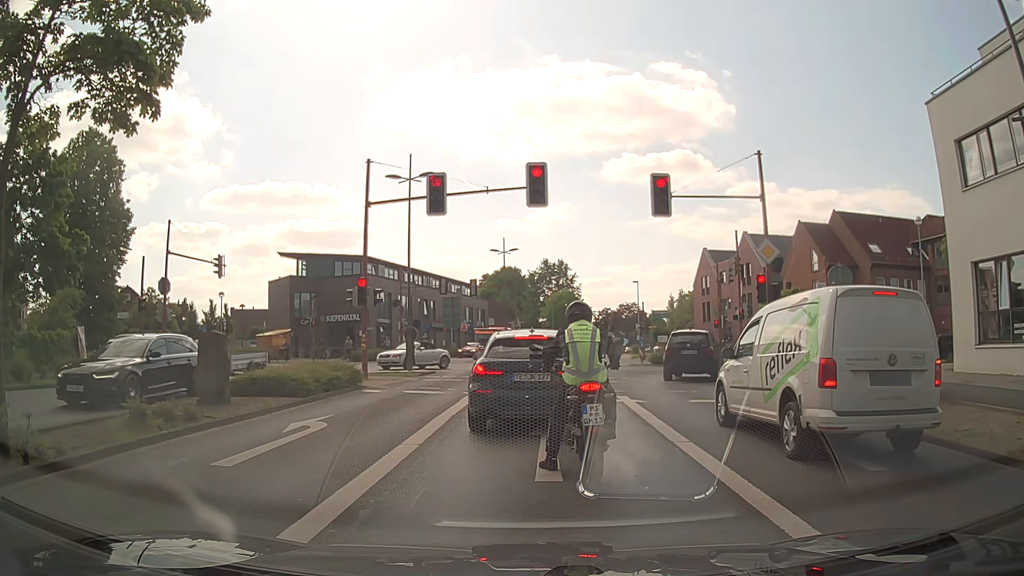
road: secondary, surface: asphalt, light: Day
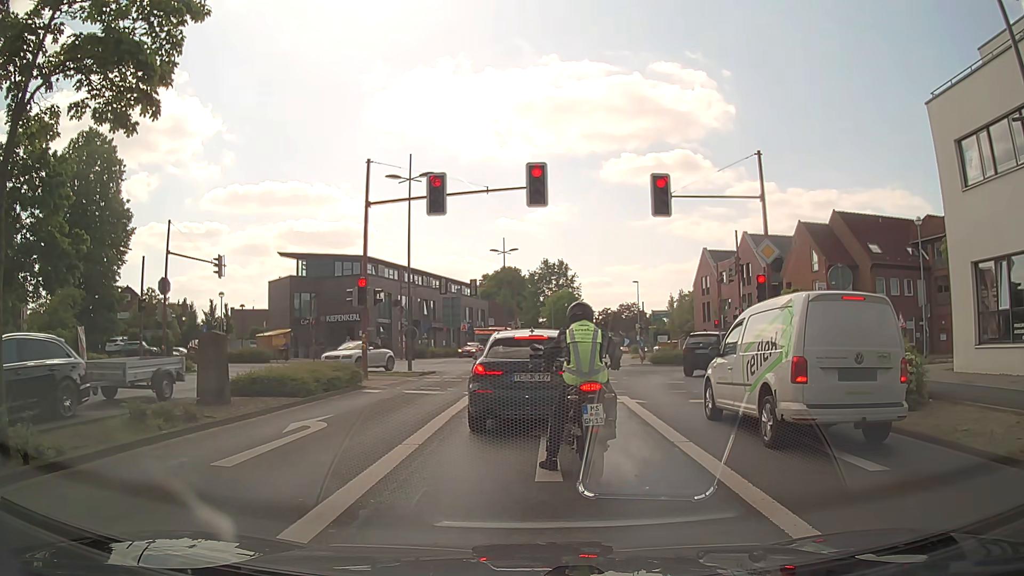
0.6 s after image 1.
(0.0, 0.0) m; 0°
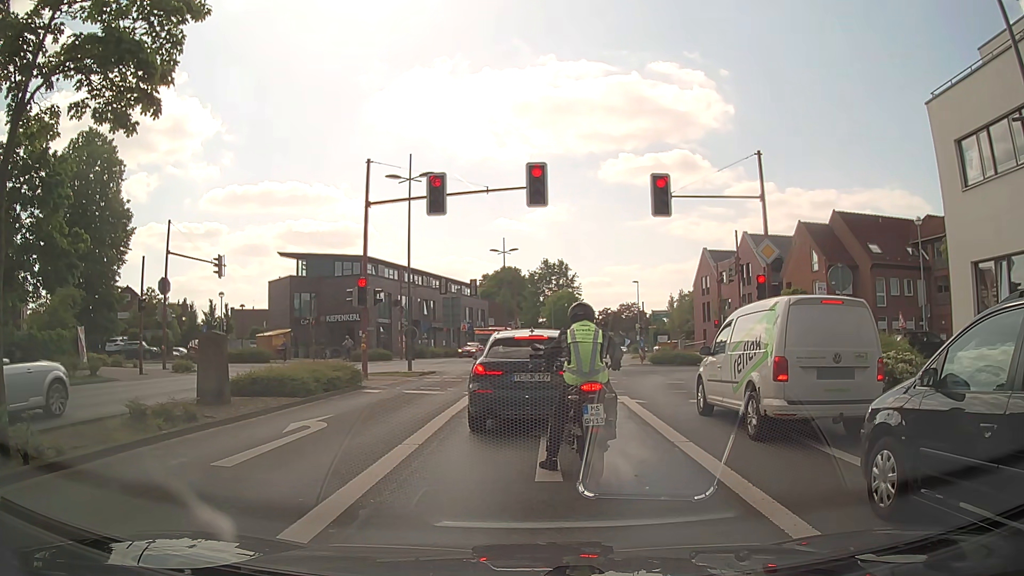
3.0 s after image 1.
(0.0, 0.0) m; 0°
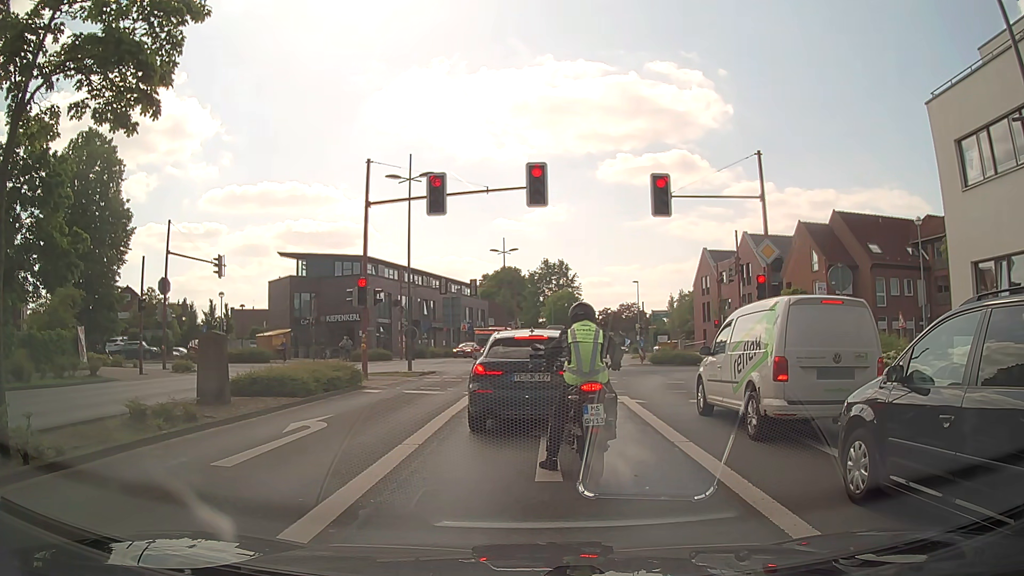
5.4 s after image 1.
(0.0, 0.0) m; 0°
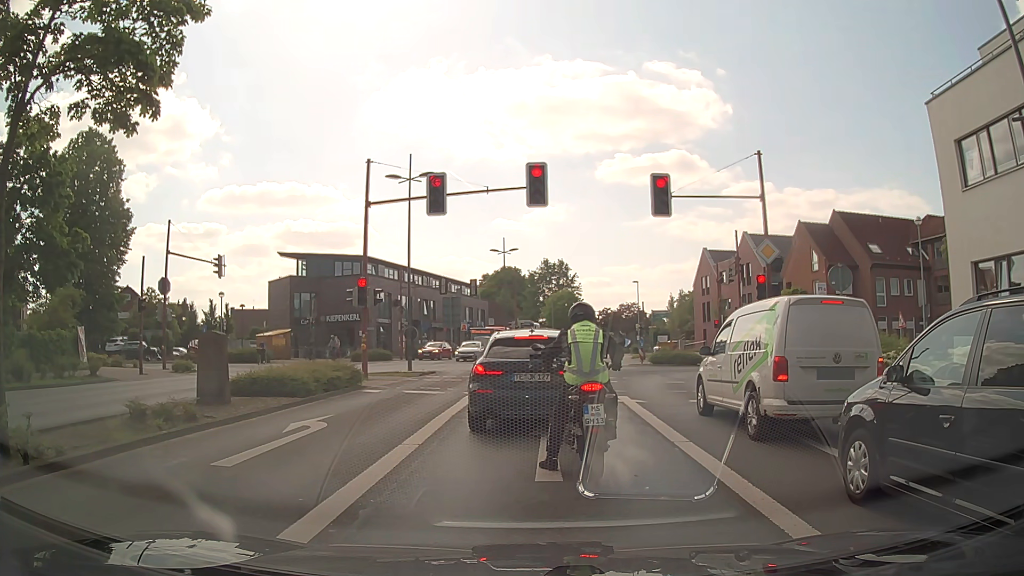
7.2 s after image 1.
(0.0, 0.0) m; 0°
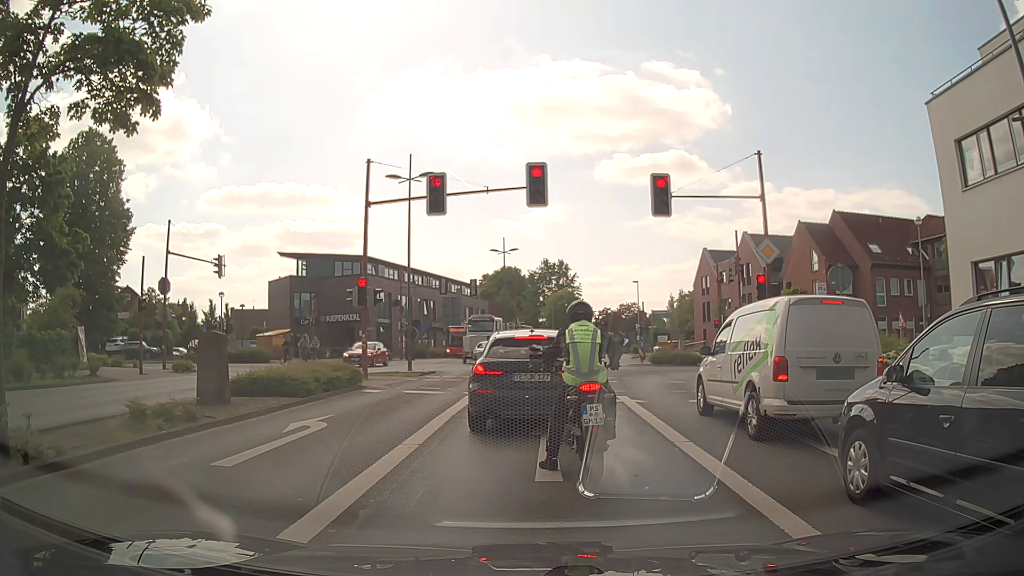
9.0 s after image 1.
(0.0, 0.0) m; 0°
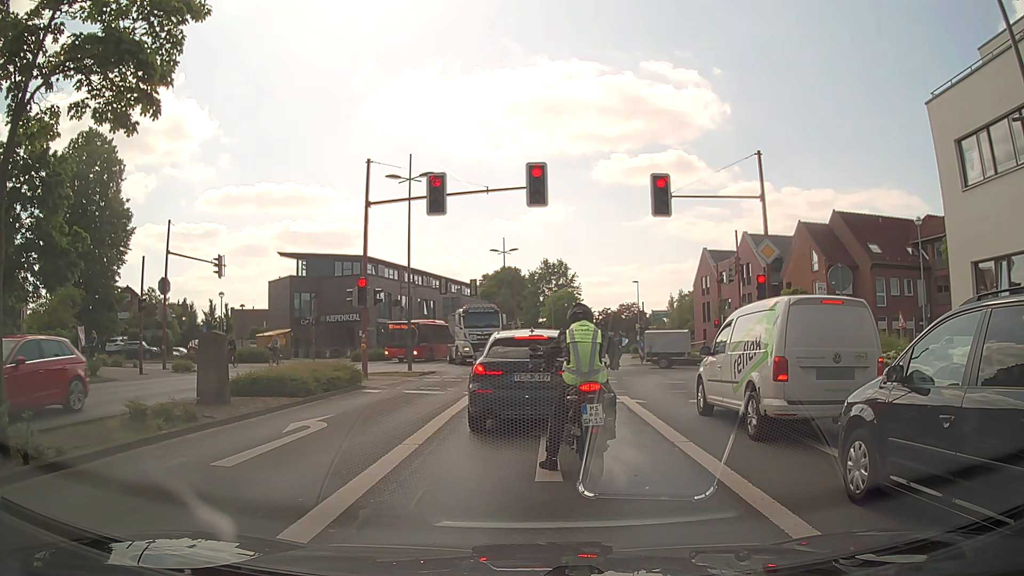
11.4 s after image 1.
(0.0, 0.0) m; 0°
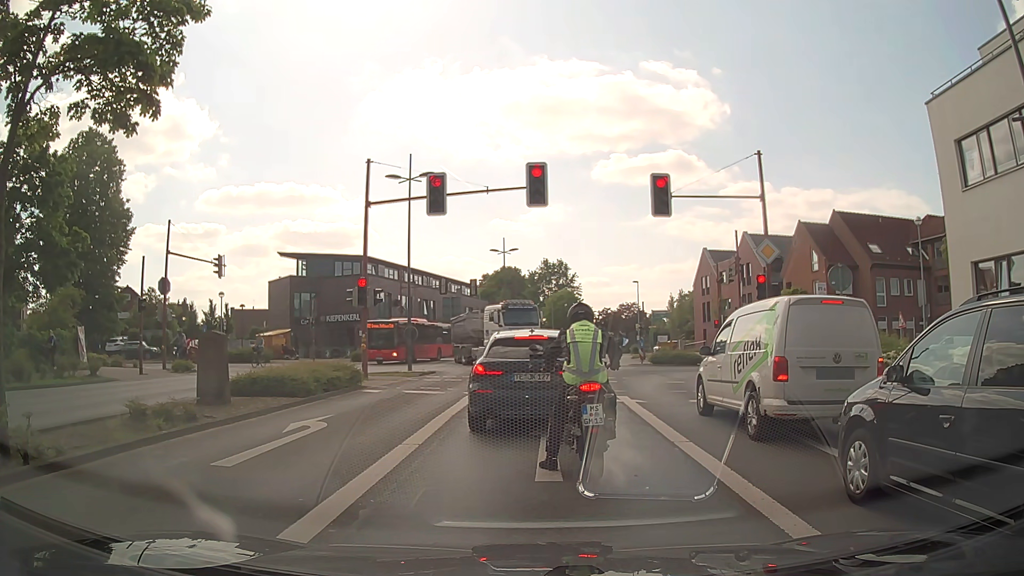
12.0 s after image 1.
(0.0, 0.0) m; 0°
(0, +10) (+1, +20) (+1, +30) (+2, +40) (+3, +50) (+4, +60) (+6, +70) (+8, +80) (+9, +89) (+11, +99) m
